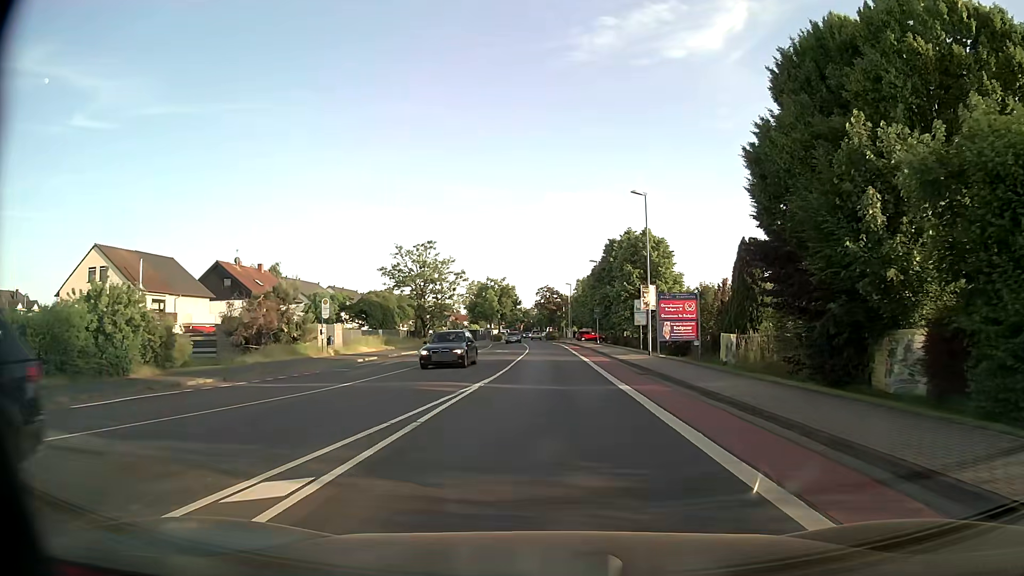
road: tertiary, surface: asphalt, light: Day
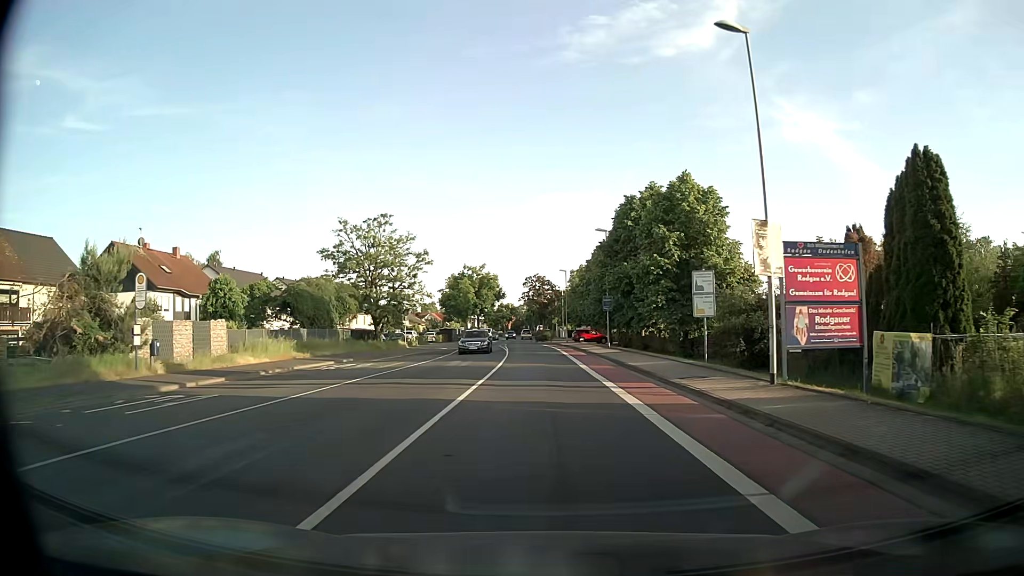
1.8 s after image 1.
(+0.1, +19.8) m; 0°
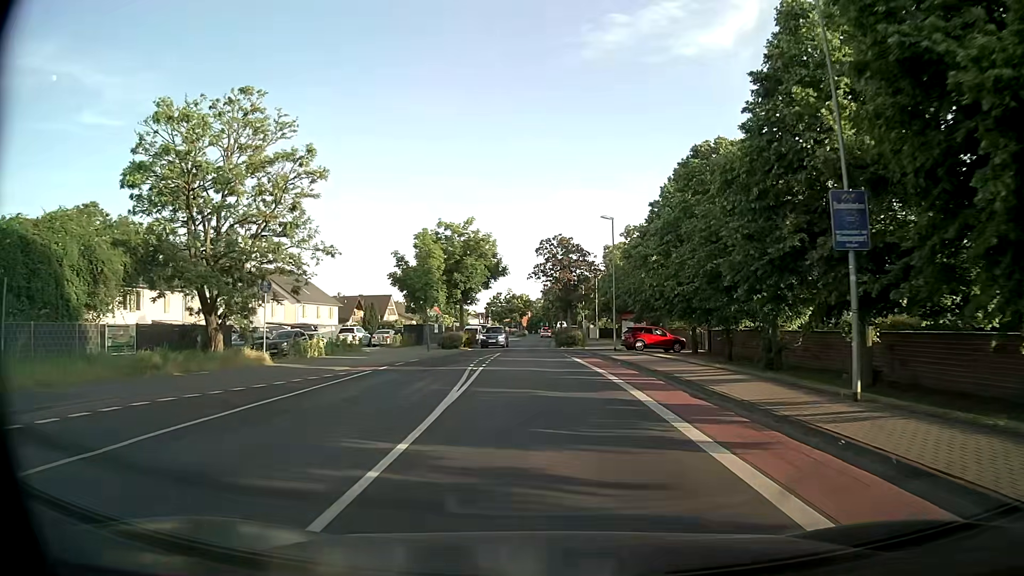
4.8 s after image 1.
(-0.4, +35.4) m; -1°
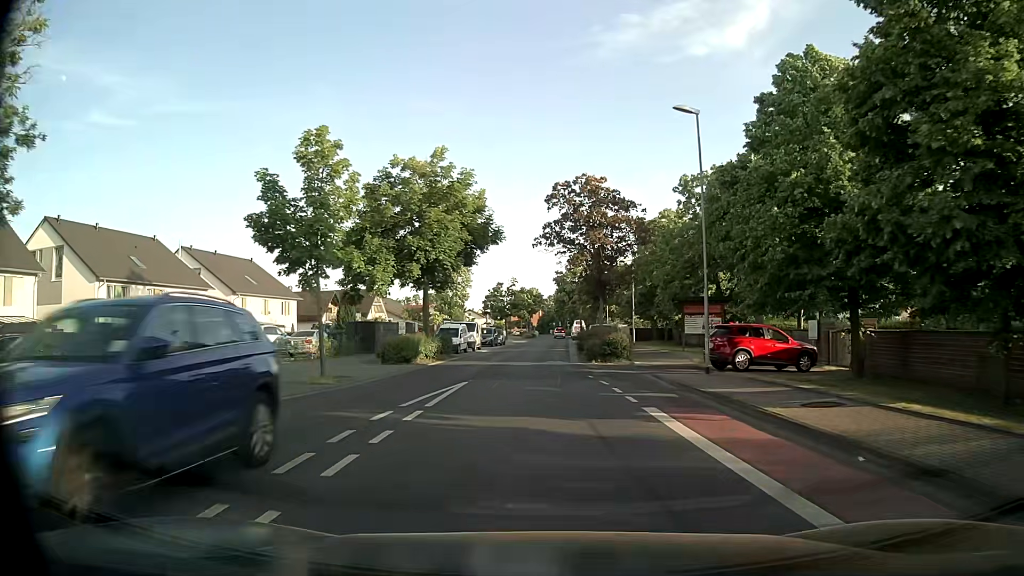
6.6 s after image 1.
(-0.3, +21.1) m; -1°
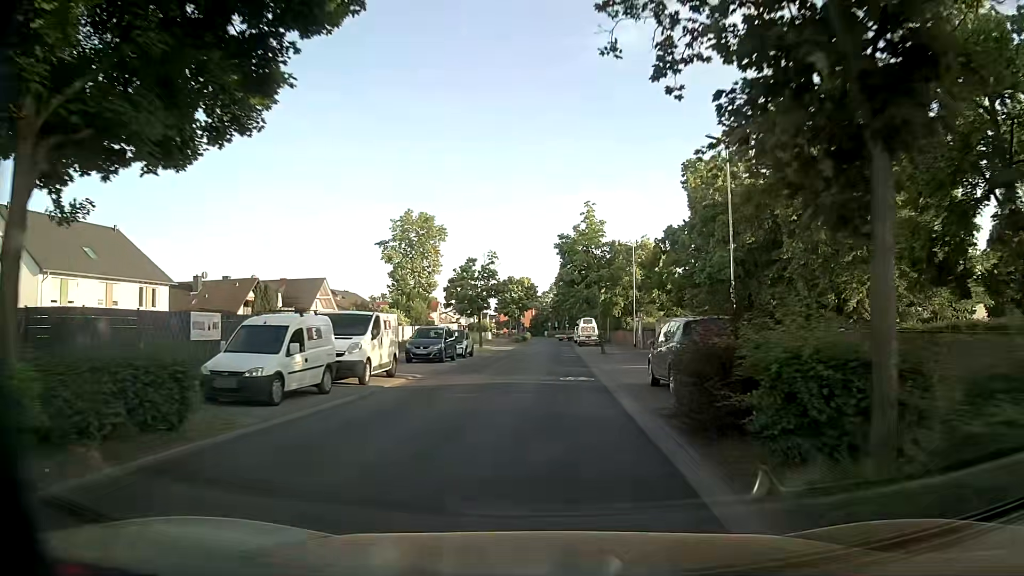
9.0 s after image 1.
(-0.1, +27.5) m; +1°
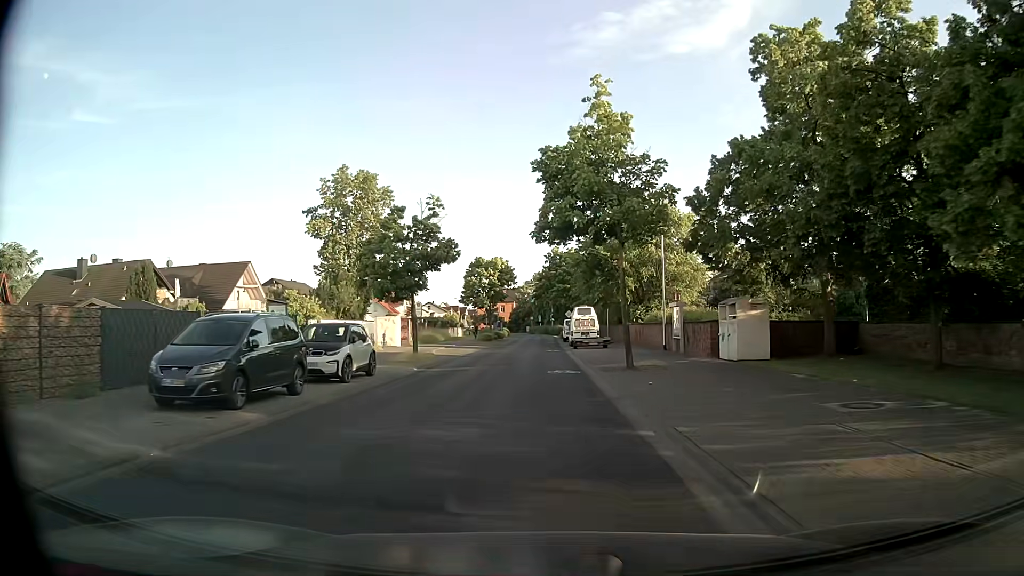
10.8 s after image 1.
(+0.4, +20.2) m; +2°
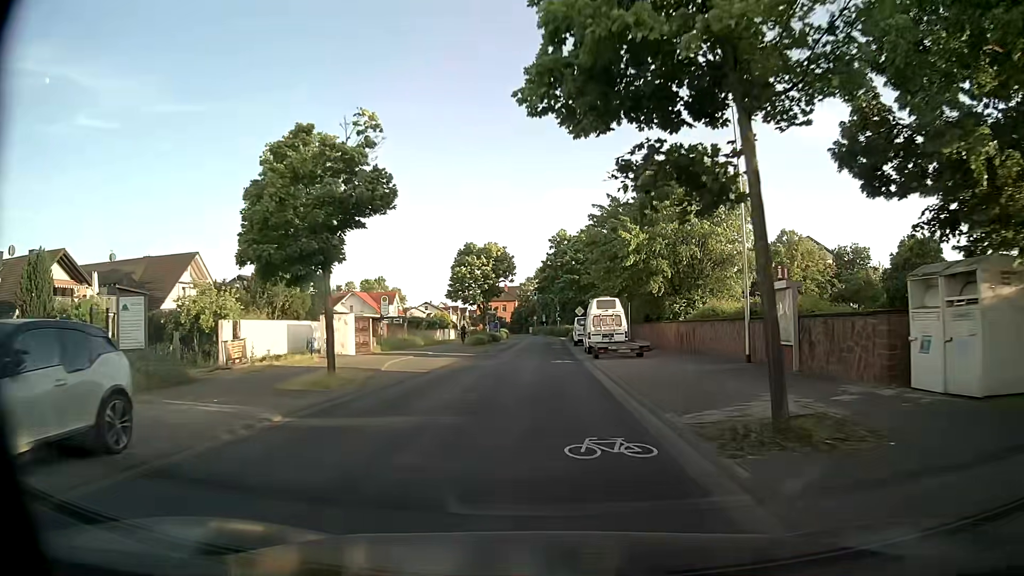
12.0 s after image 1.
(-0.2, +13.3) m; -1°
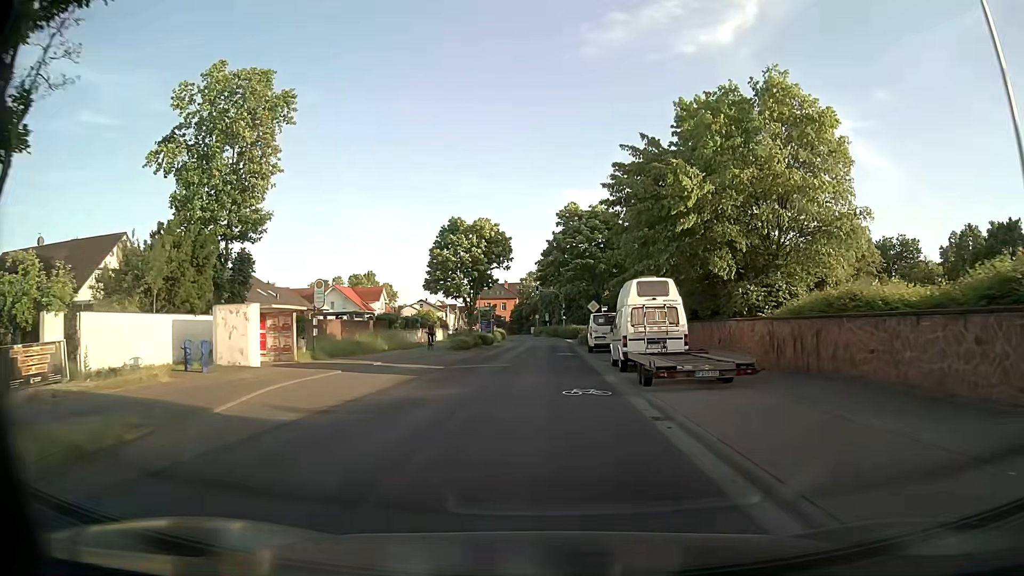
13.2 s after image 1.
(-0.1, +13.1) m; -1°
